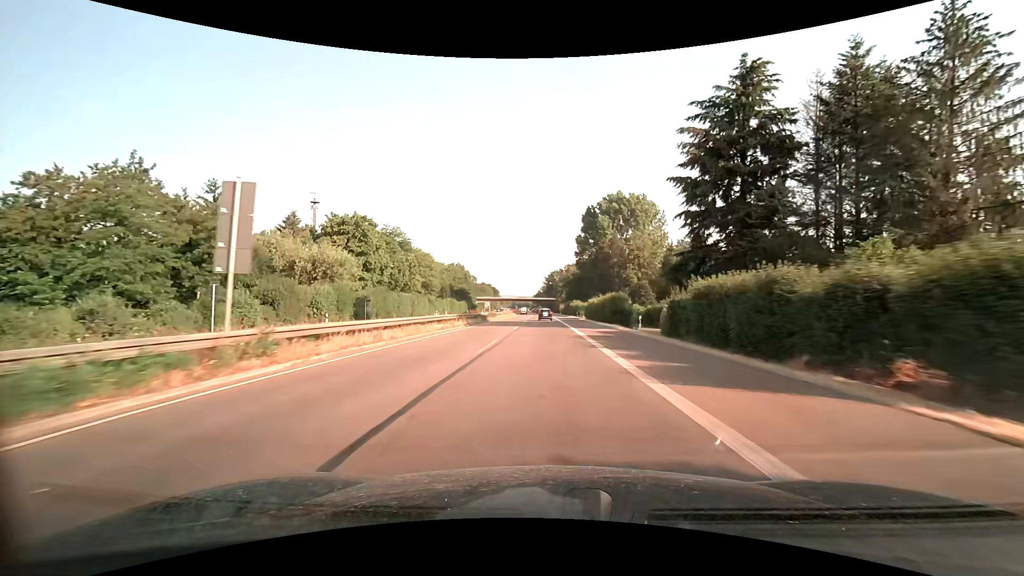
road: trunk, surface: asphalt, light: Day
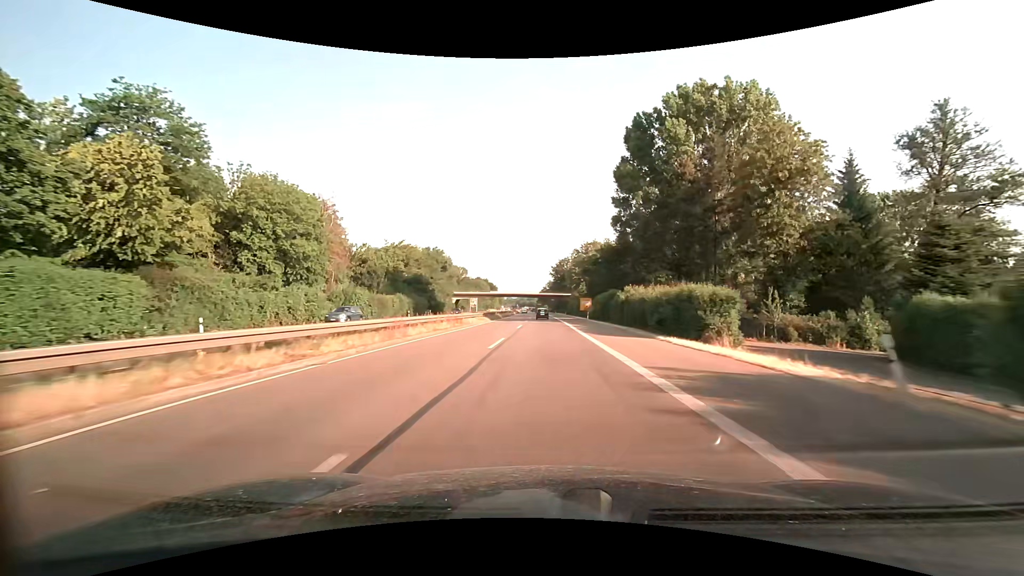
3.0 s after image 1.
(-0.4, +71.3) m; -1°
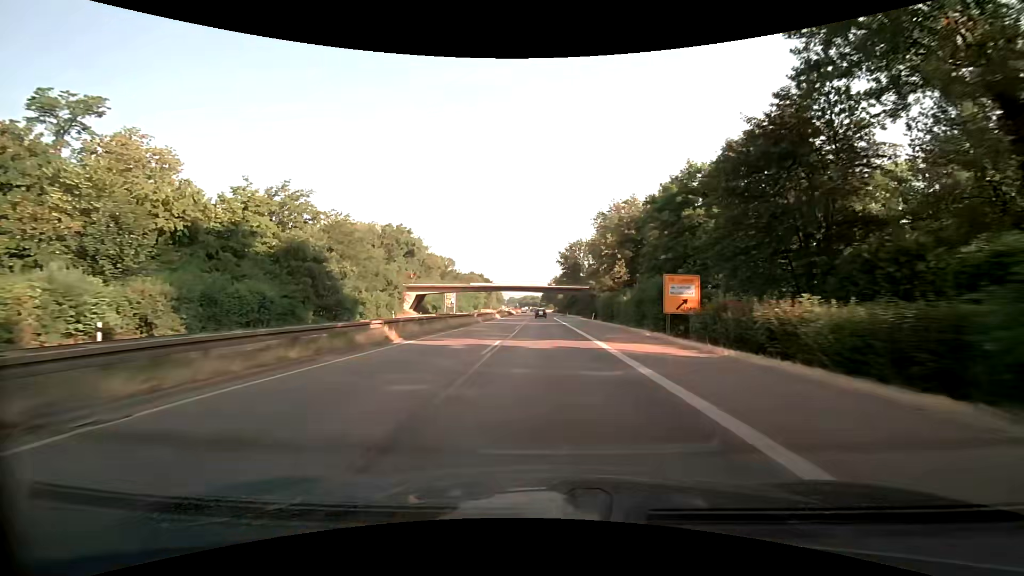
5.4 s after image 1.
(-0.3, +57.2) m; -1°
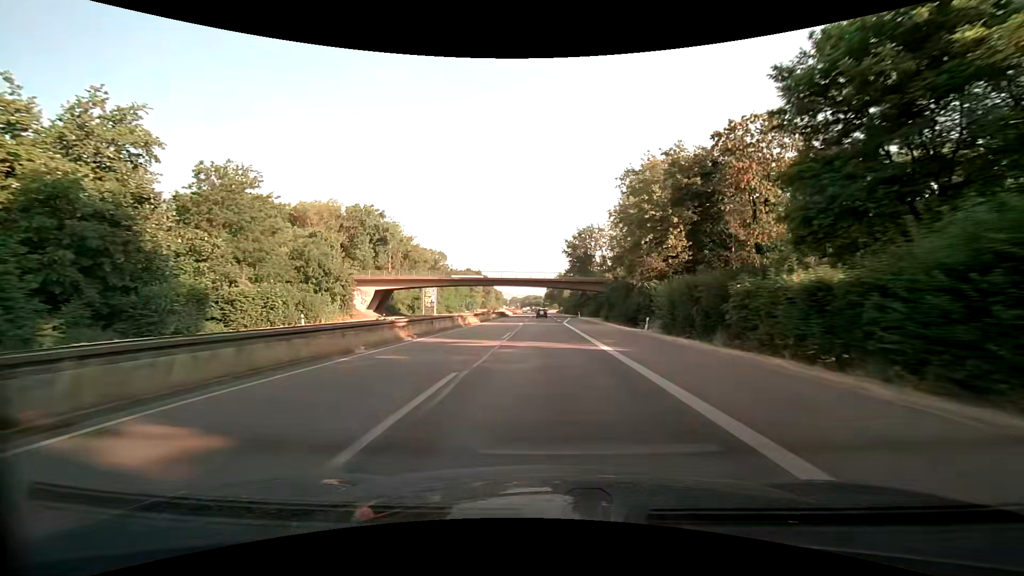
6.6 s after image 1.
(+0.1, +28.6) m; 0°
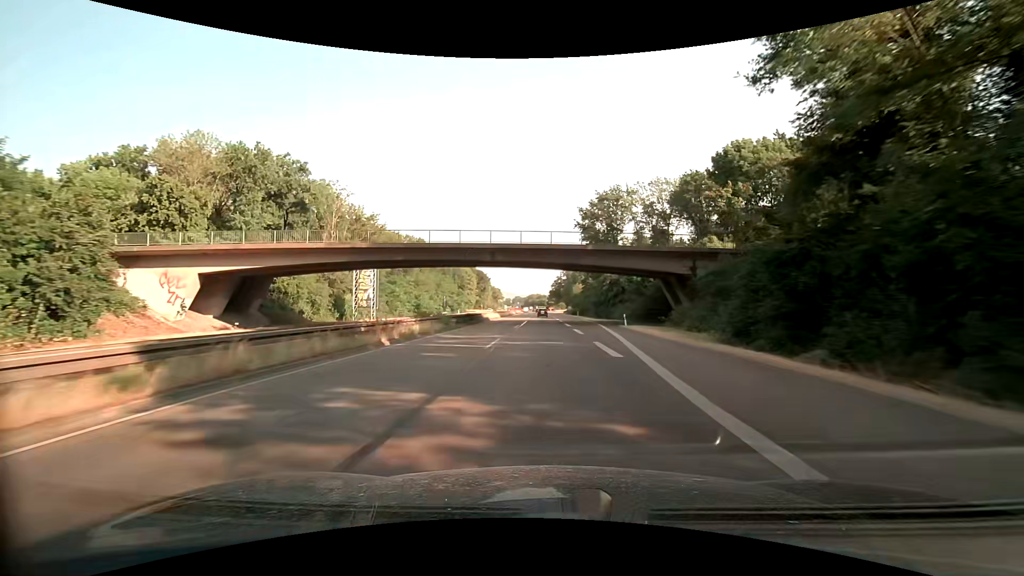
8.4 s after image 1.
(-0.2, +42.9) m; -1°
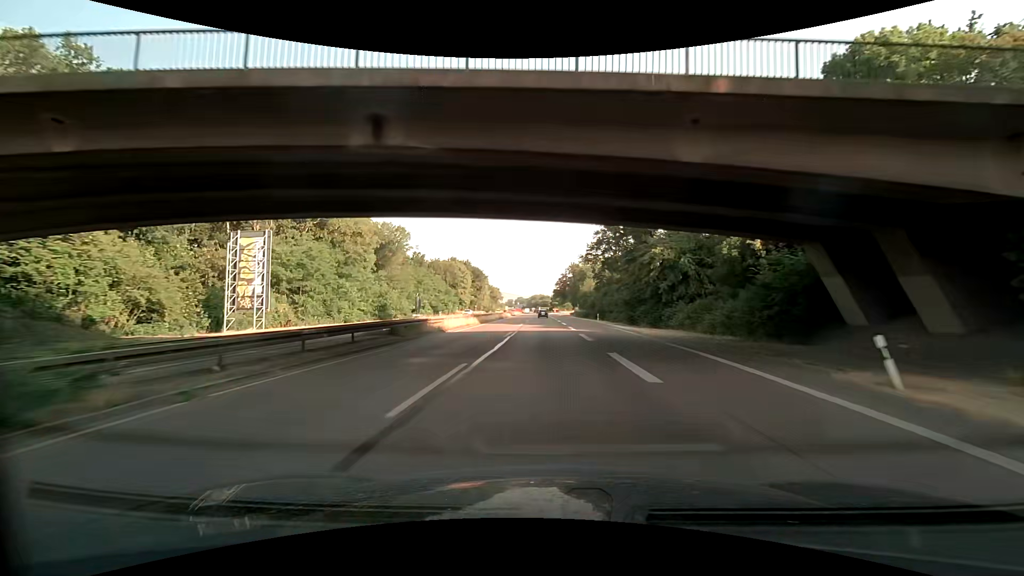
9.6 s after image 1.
(-0.1, +28.6) m; 0°
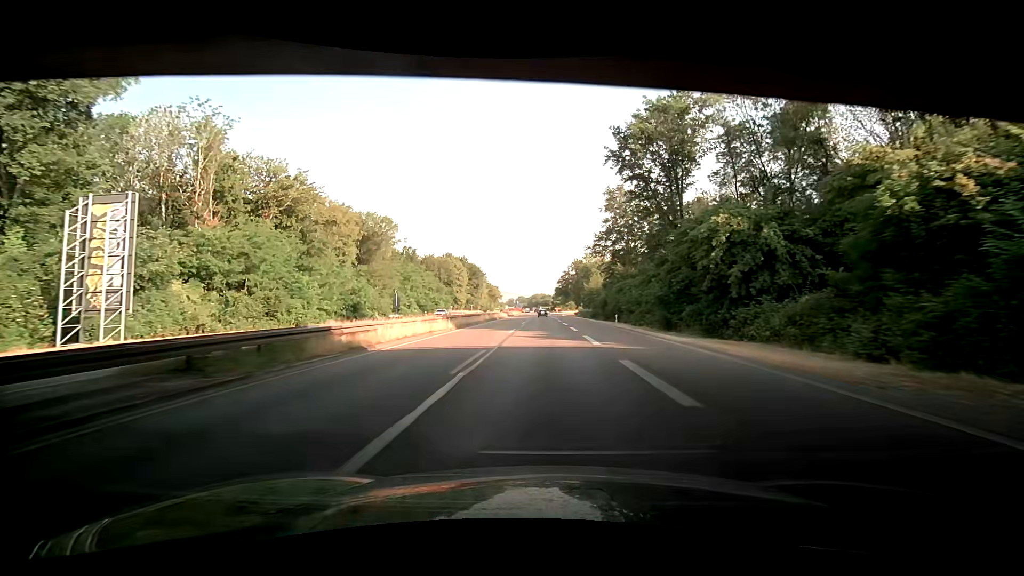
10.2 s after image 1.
(-0.1, +14.3) m; 0°
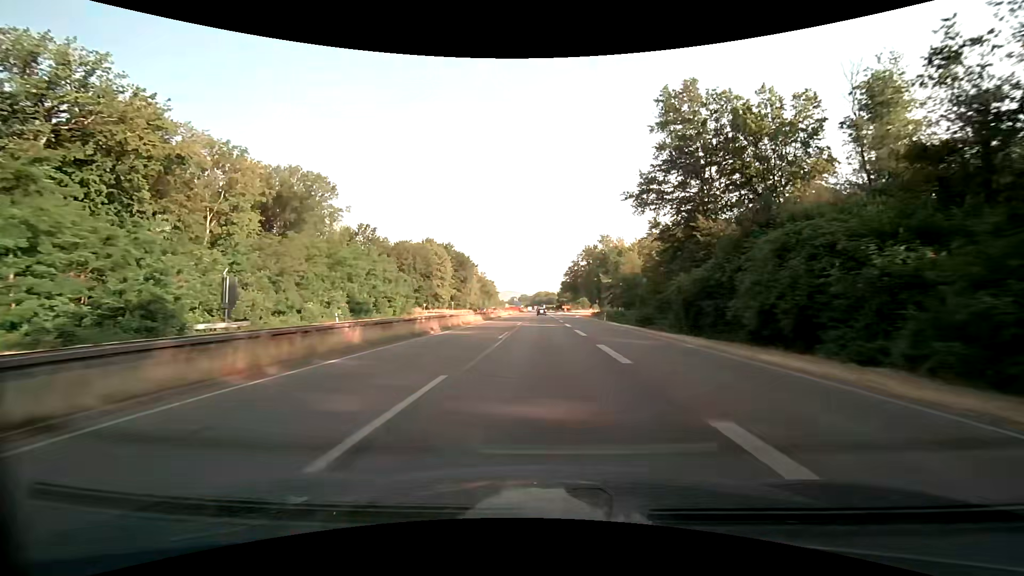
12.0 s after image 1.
(+0.2, +43.0) m; 0°
(0, +10) (0, +20) (0, +30) (0, +40) (0, +50) (-1, +60) (-1, +70) (-1, +80) (-1, +90) (-1, +100) m
